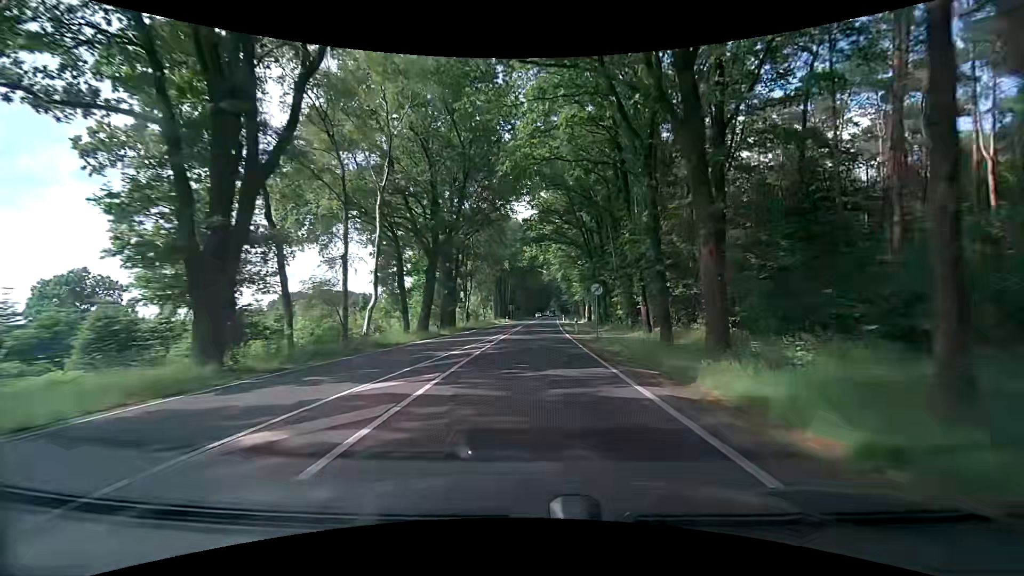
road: primary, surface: asphalt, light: Day
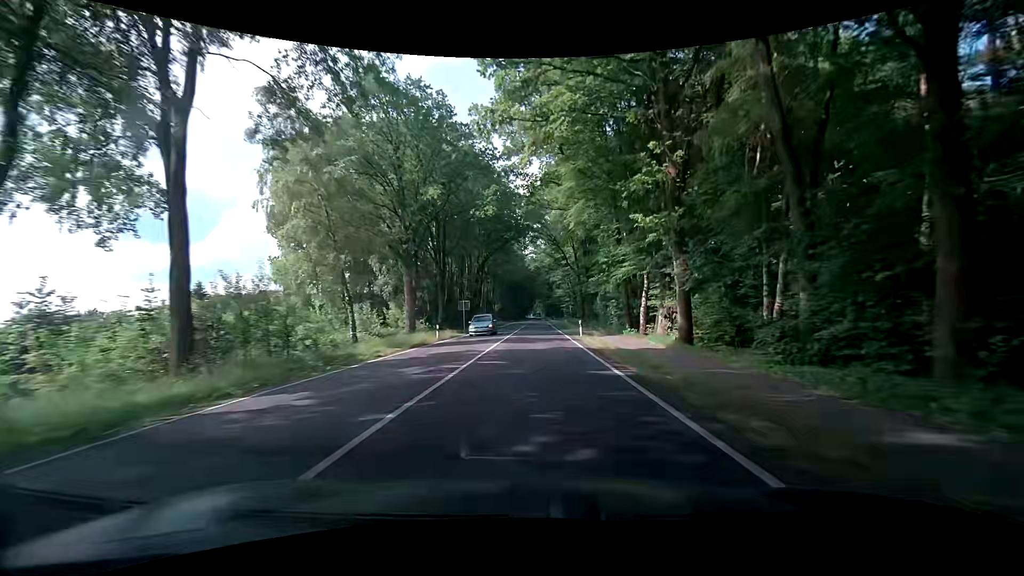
(+0.6, +52.7) m; +2°
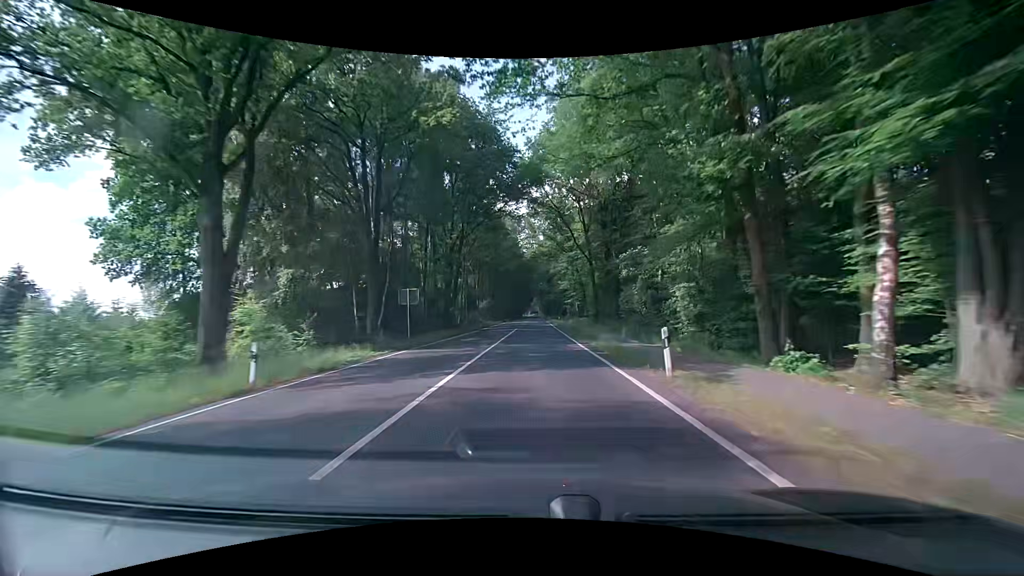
(0.0, +22.4) m; +1°
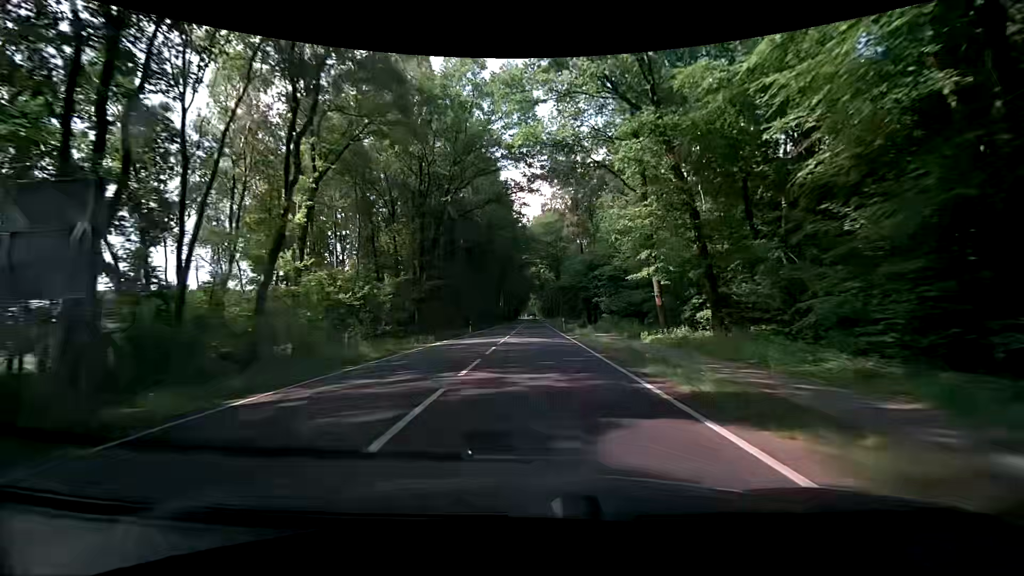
(-0.3, +59.9) m; 0°
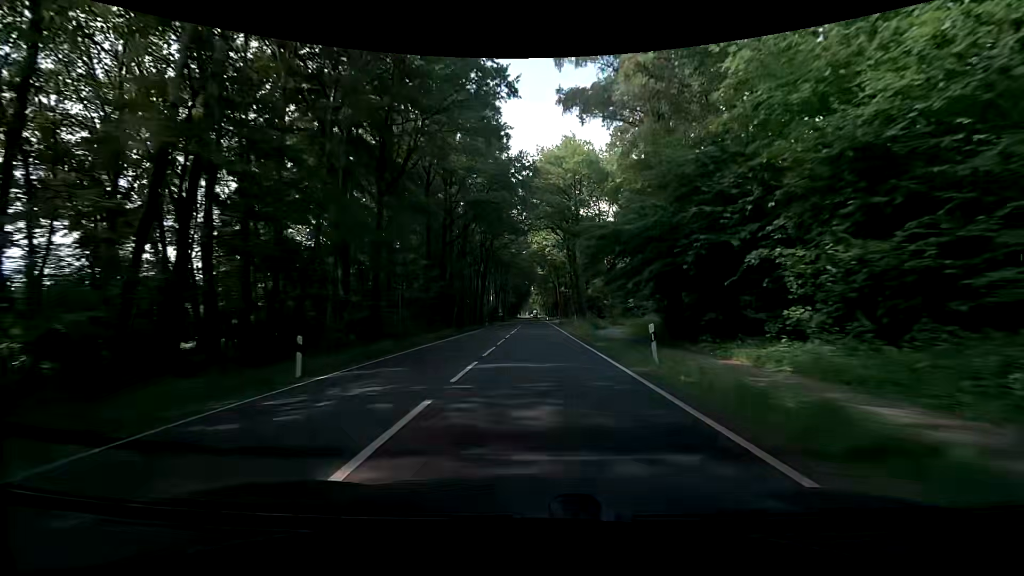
(-0.1, +38.8) m; 0°
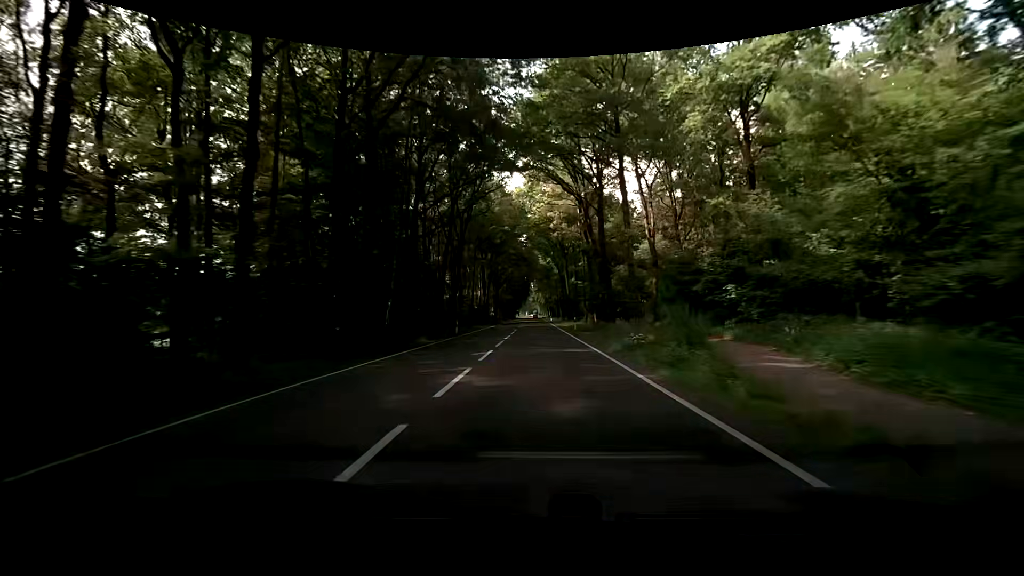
(-0.2, +27.0) m; 0°
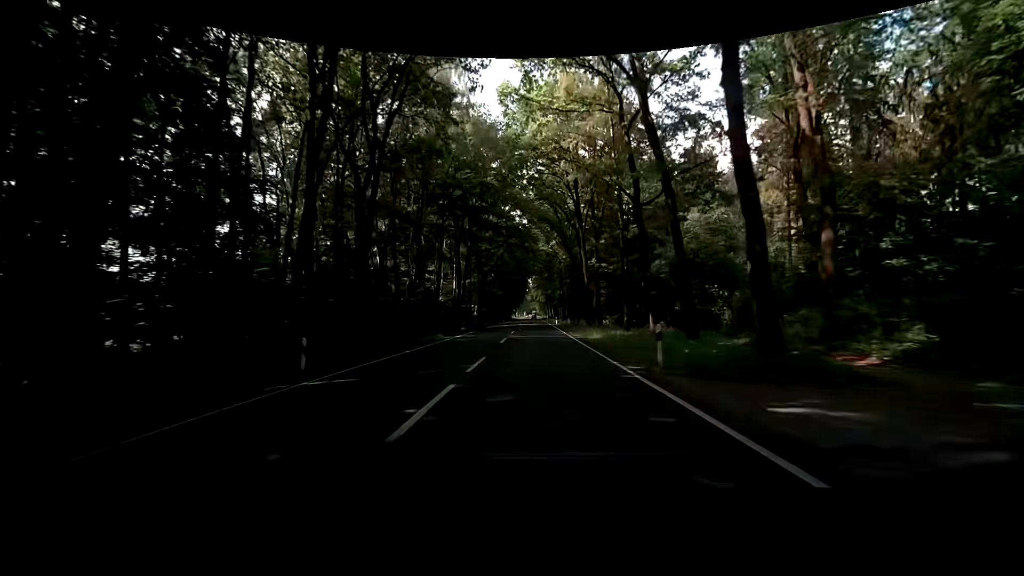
(-0.1, +27.7) m; 0°
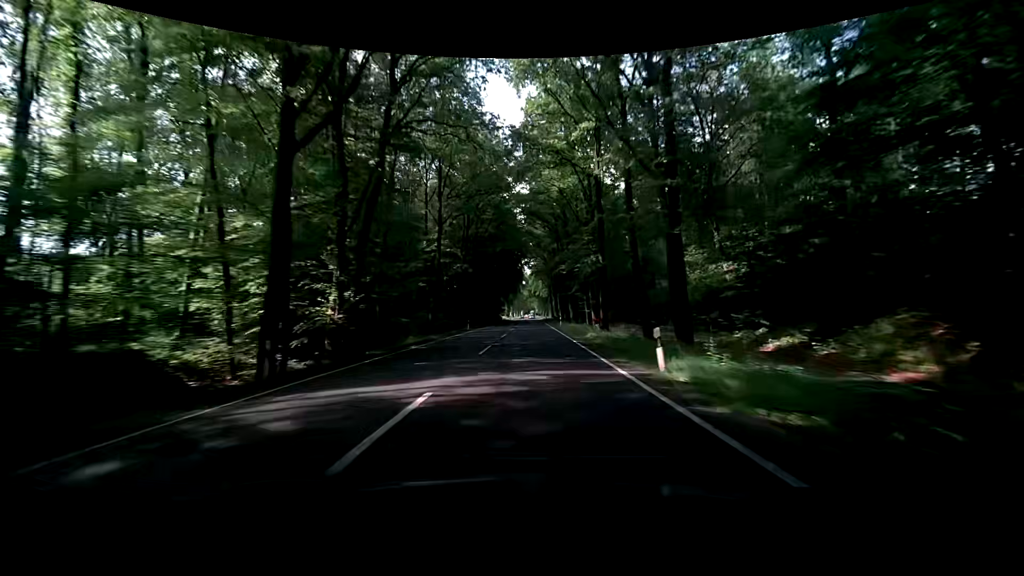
(0.0, +56.7) m; 0°
(0, +10) (0, +20) (0, +30) (0, +40) (0, +50) (0, +60) (0, +70) (0, +80) (0, +90) (0, +100) m
